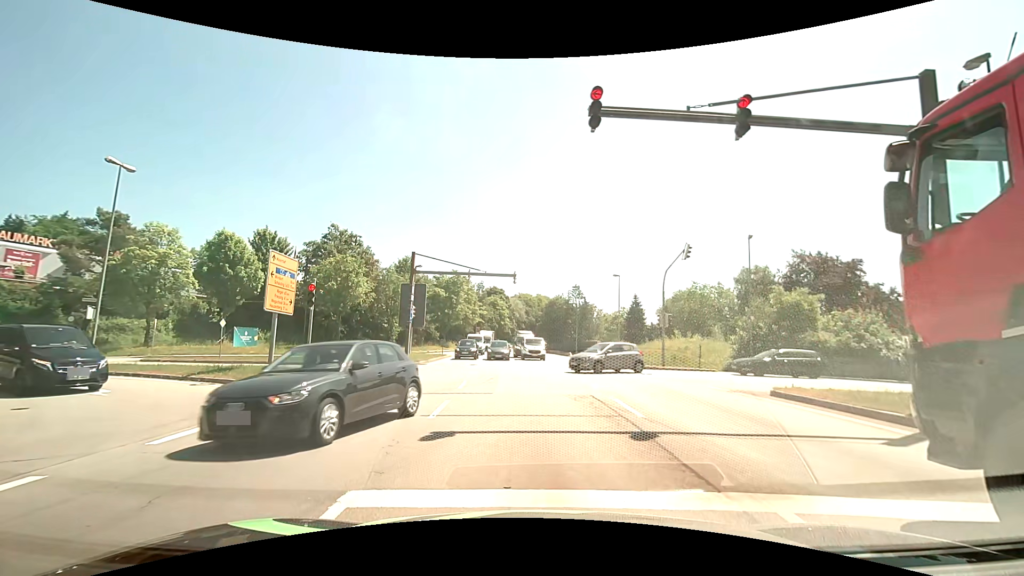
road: primary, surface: asphalt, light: Day
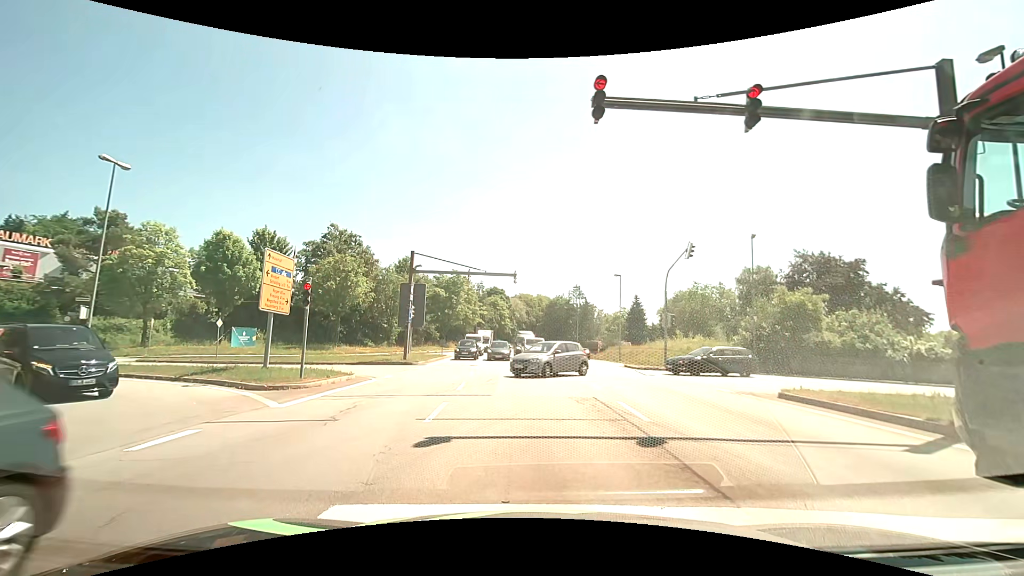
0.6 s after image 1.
(0.0, +0.4) m; 0°
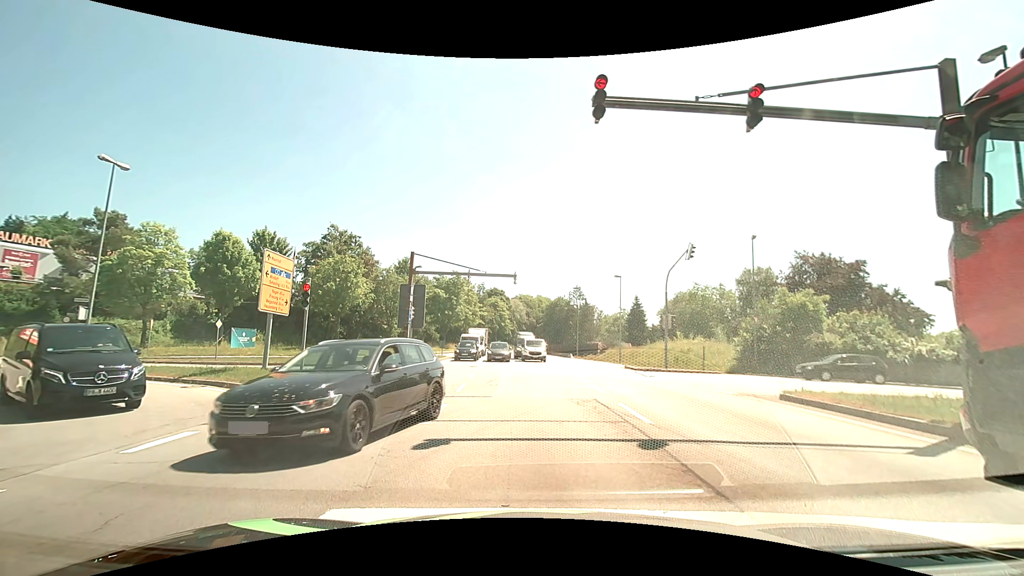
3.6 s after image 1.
(0.0, +0.2) m; 0°
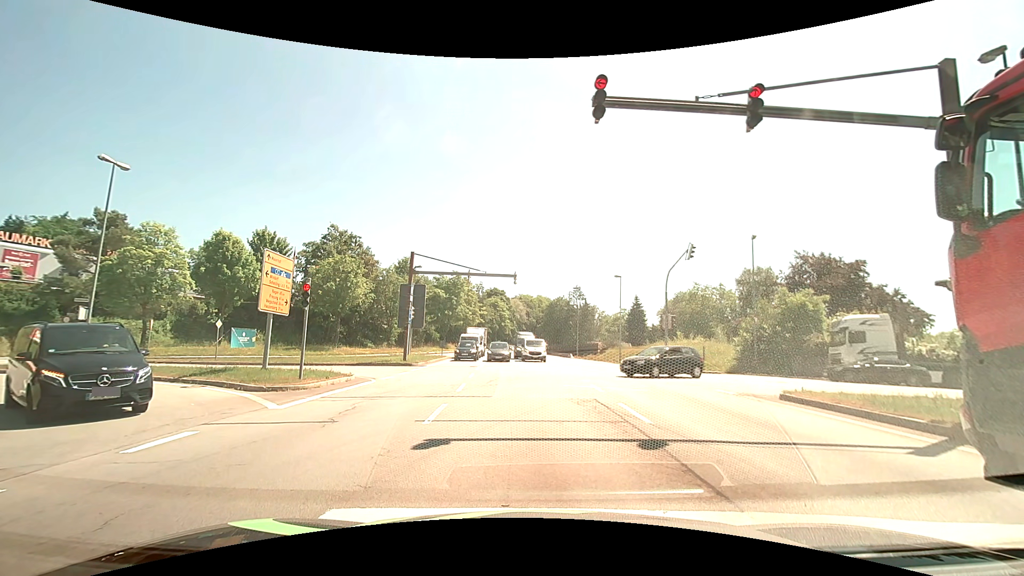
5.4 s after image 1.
(0.0, 0.0) m; 0°
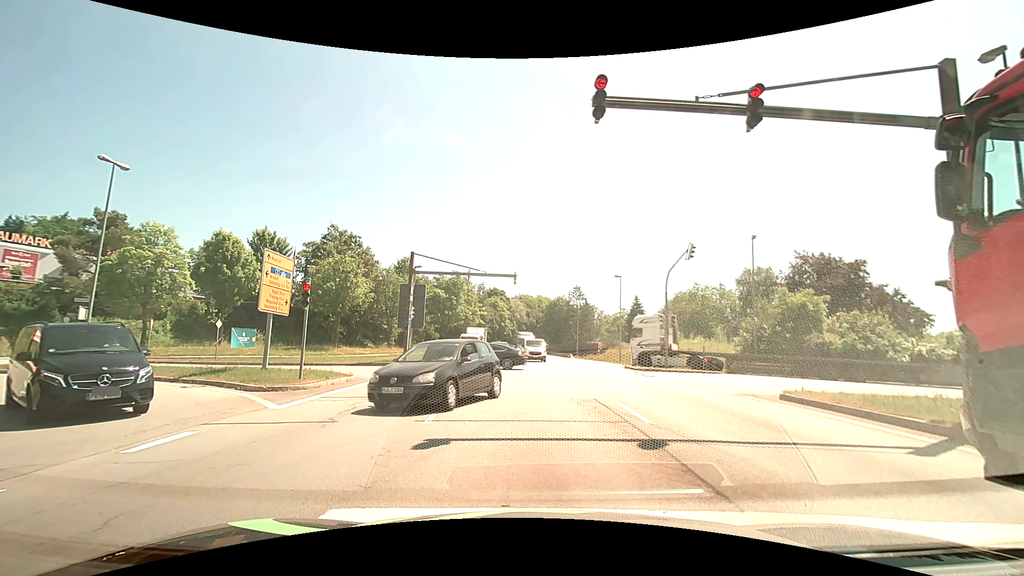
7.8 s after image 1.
(0.0, 0.0) m; 0°
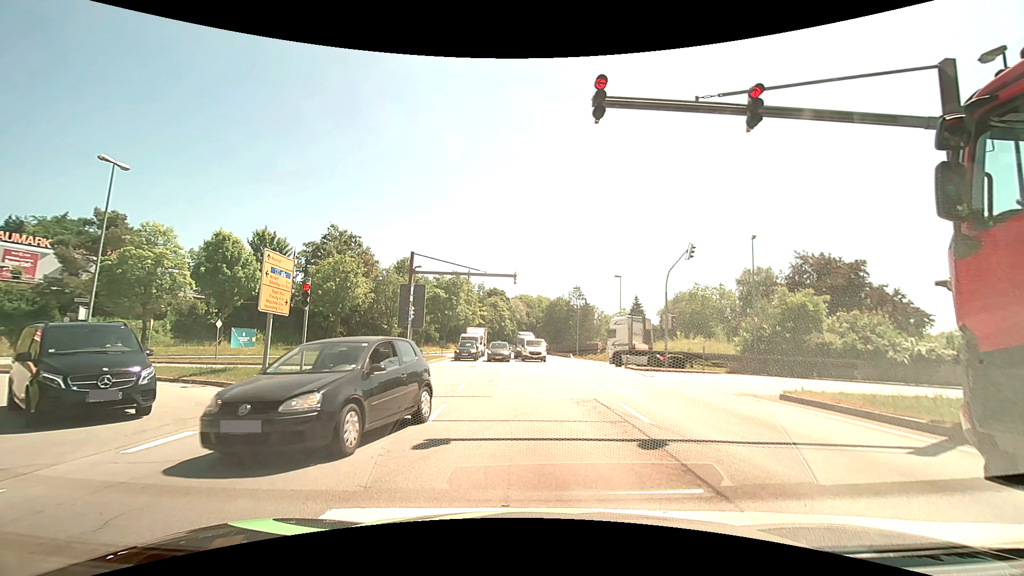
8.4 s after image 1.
(0.0, 0.0) m; 0°
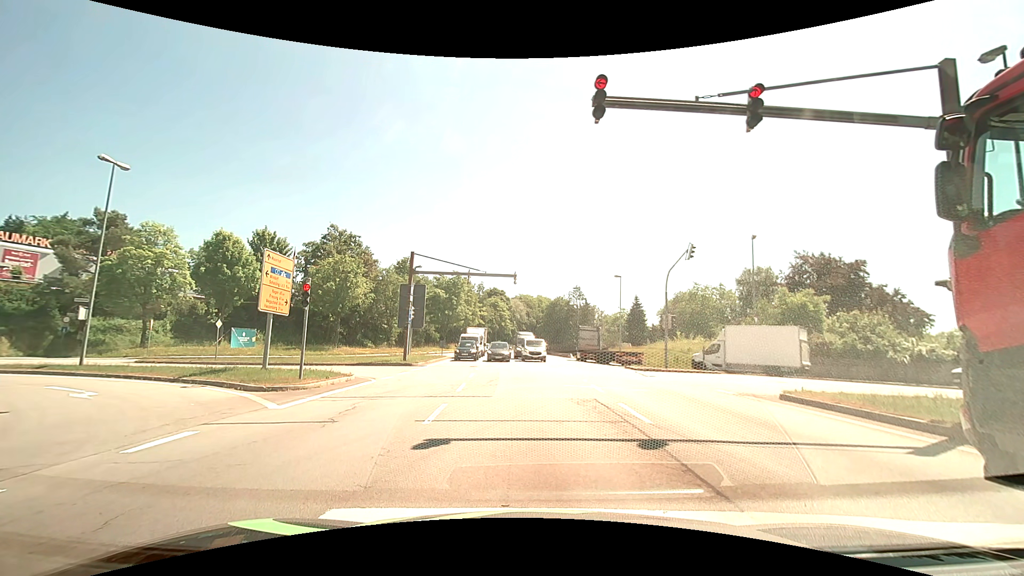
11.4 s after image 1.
(0.0, 0.0) m; 0°
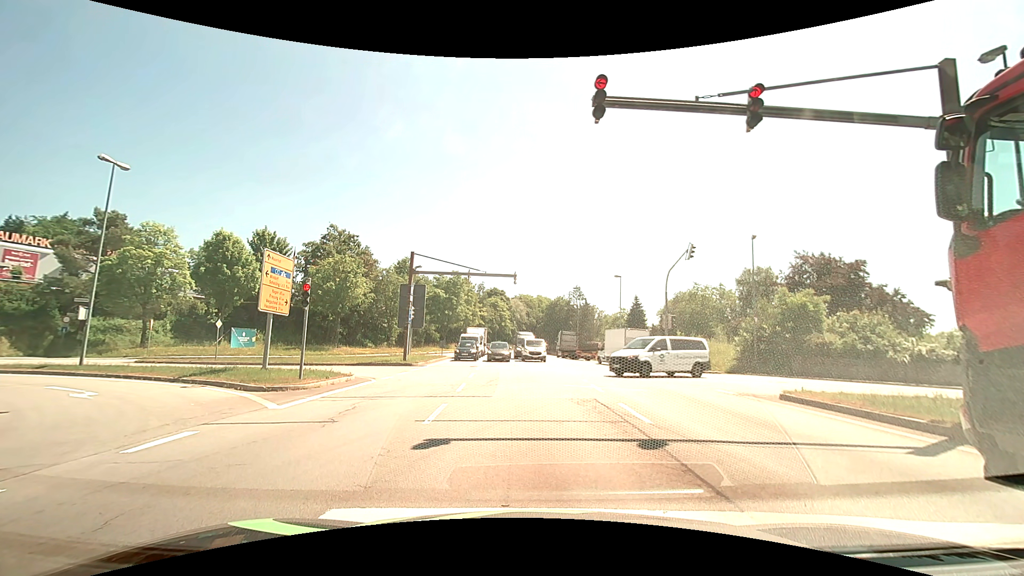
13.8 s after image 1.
(0.0, 0.0) m; 0°
